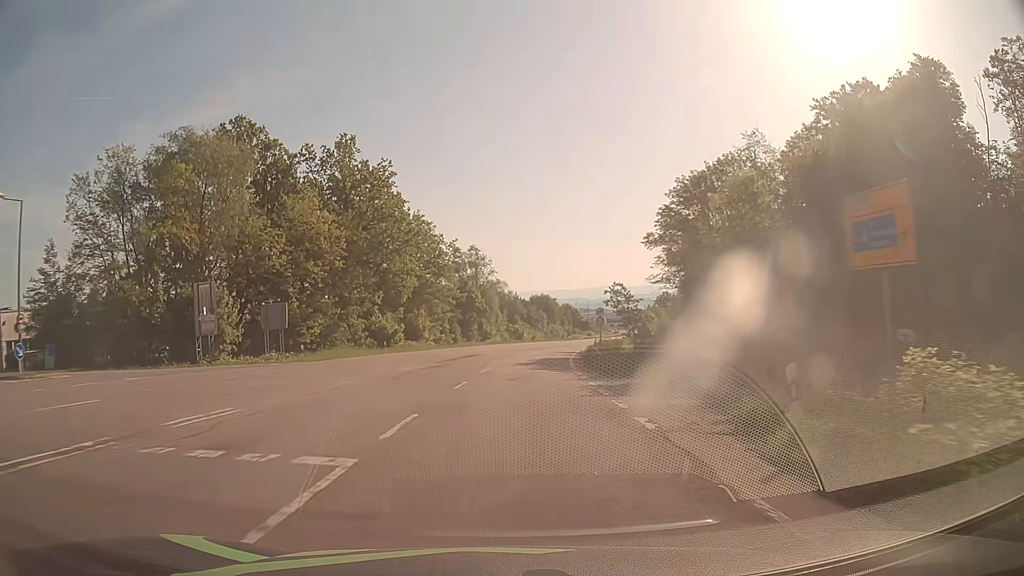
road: secondary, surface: asphalt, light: Day
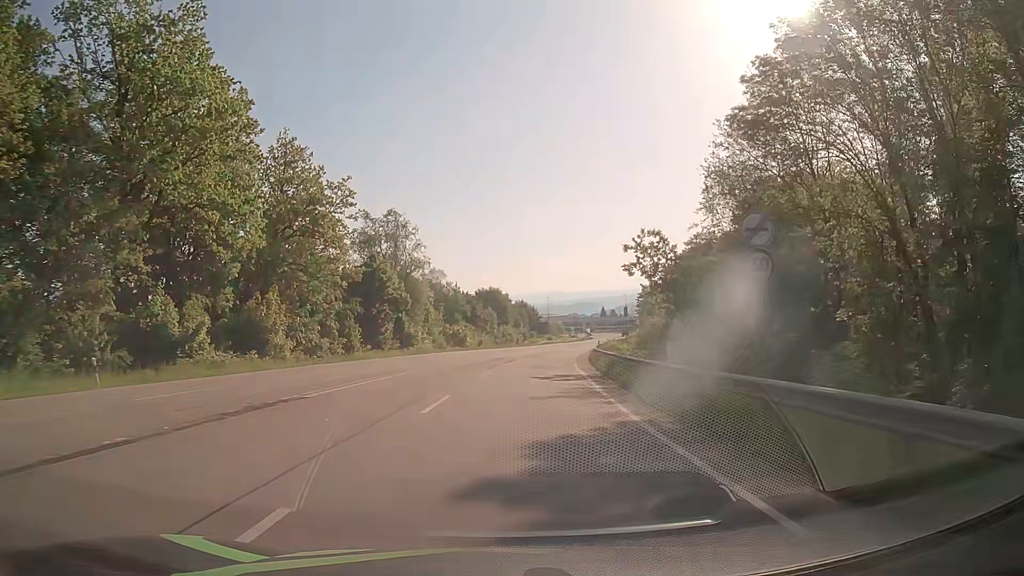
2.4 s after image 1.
(+1.1, +36.5) m; +4°
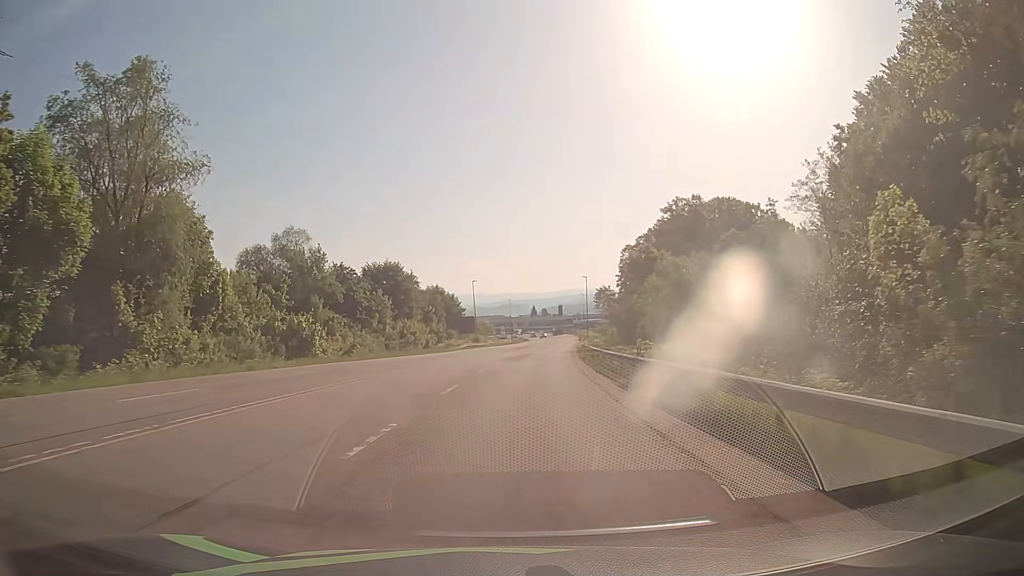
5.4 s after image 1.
(+2.6, +45.5) m; +6°
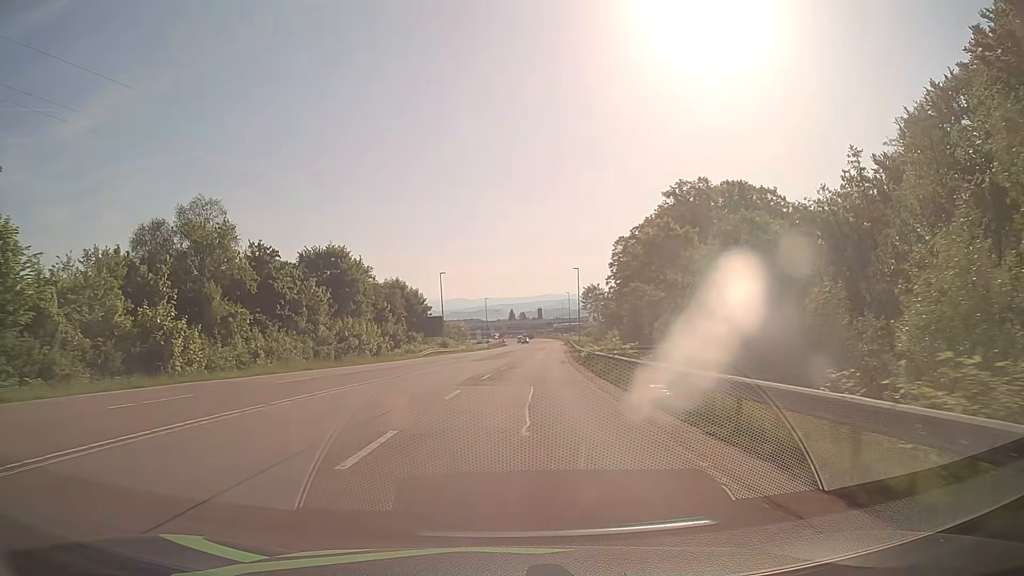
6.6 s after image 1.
(+0.3, +18.2) m; +2°
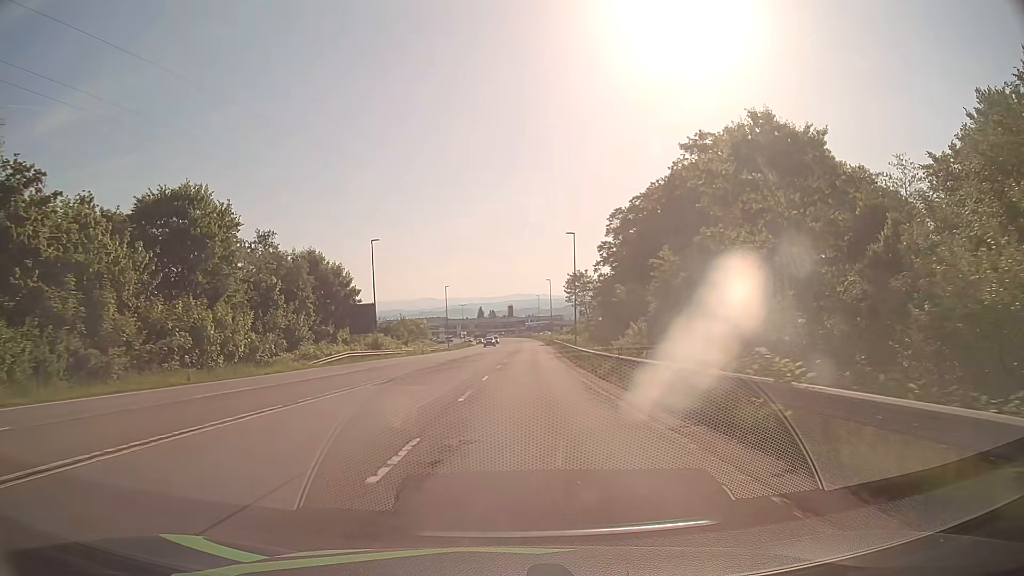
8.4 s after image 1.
(+0.7, +27.3) m; +3°
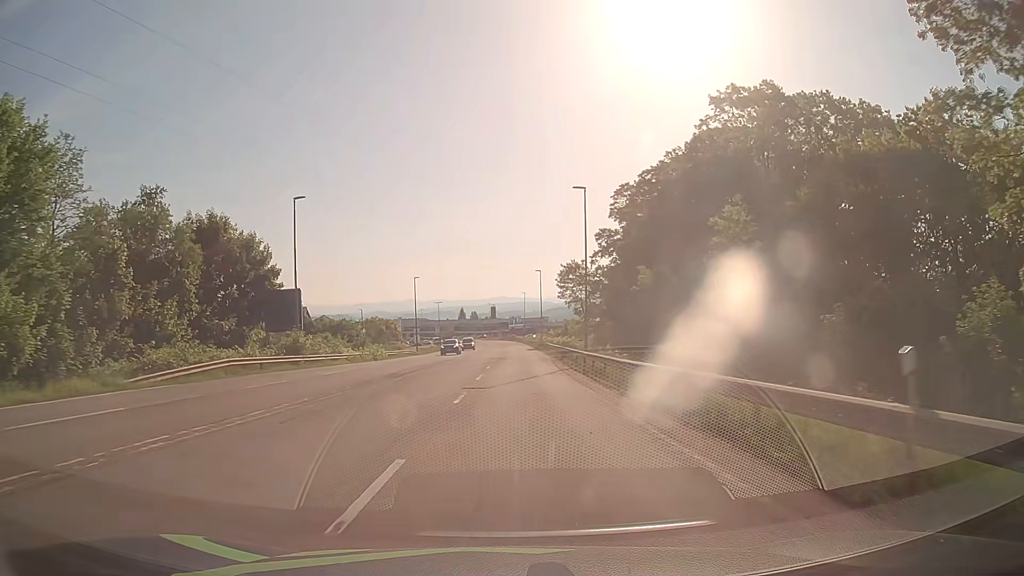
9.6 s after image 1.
(+0.2, +18.2) m; +1°
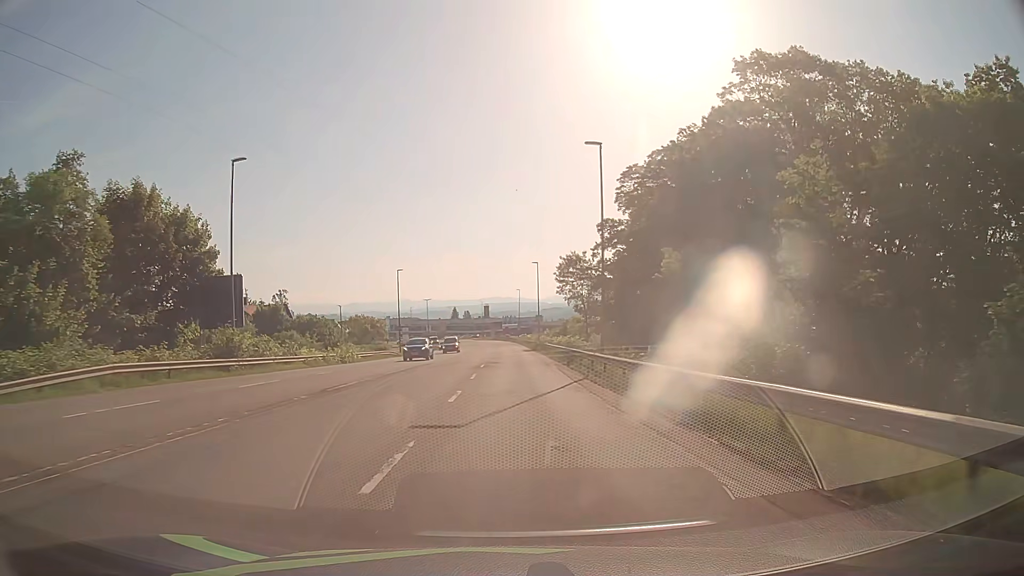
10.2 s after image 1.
(0.0, +9.1) m; 0°
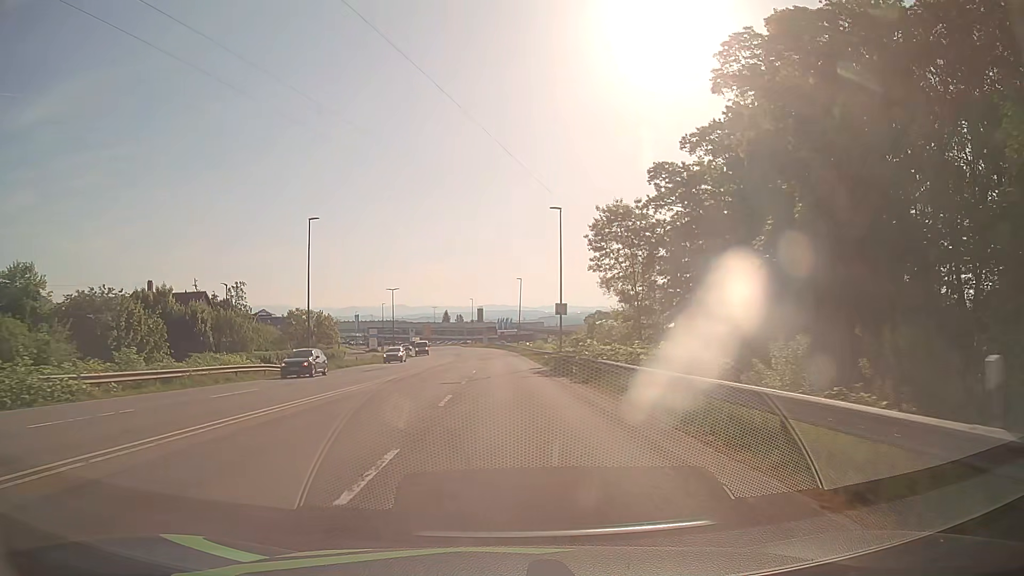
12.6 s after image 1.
(+0.1, +36.4) m; 0°
(0, +10) (0, +20) (0, +30) (0, +40) (0, +50) (0, +60) (-1, +70) (-1, +80) (-2, +90) (-3, +100) m
